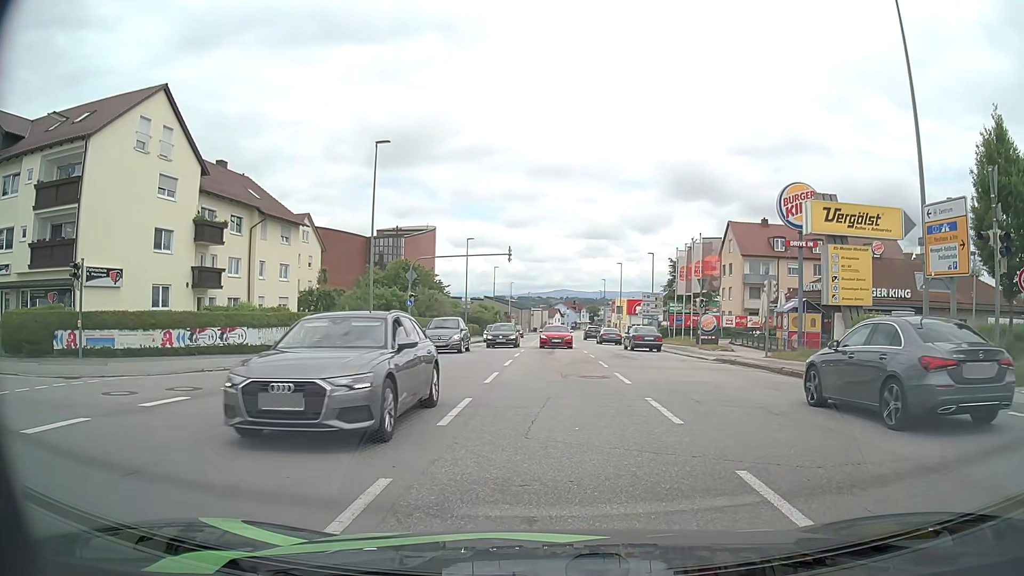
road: tertiary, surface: asphalt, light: Day
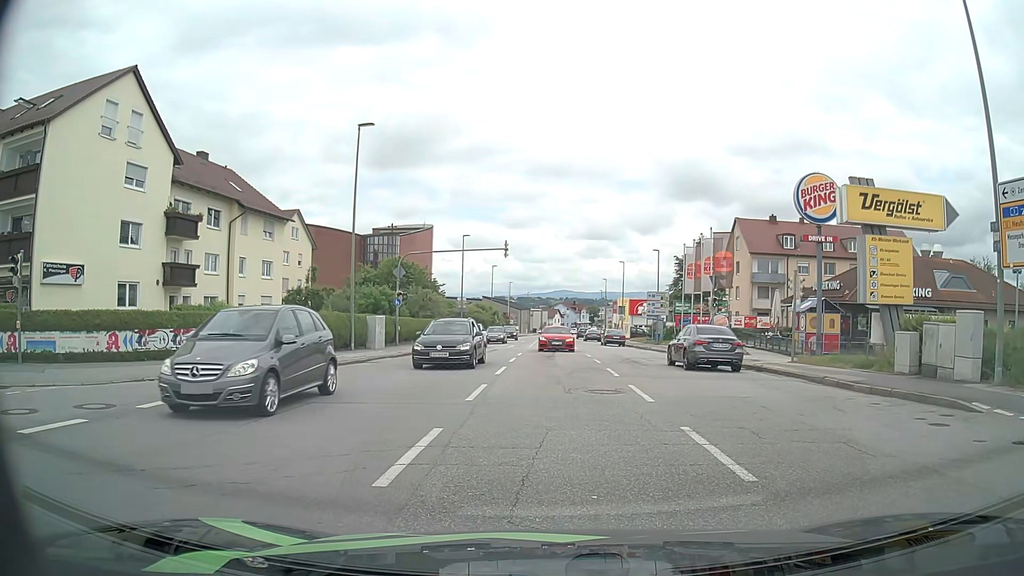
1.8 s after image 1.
(-0.1, +3.1) m; -1°
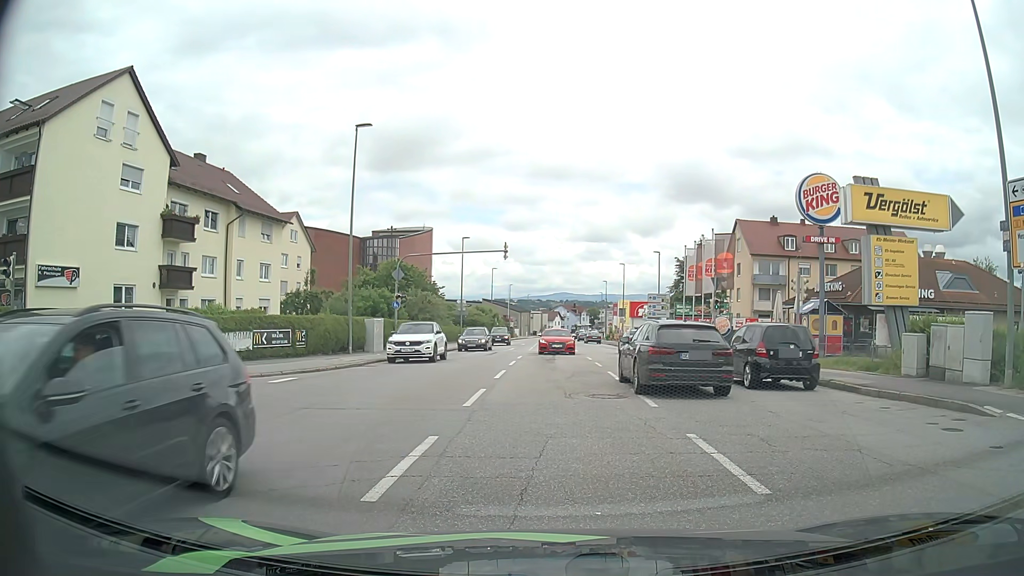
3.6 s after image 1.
(0.0, +0.4) m; 0°
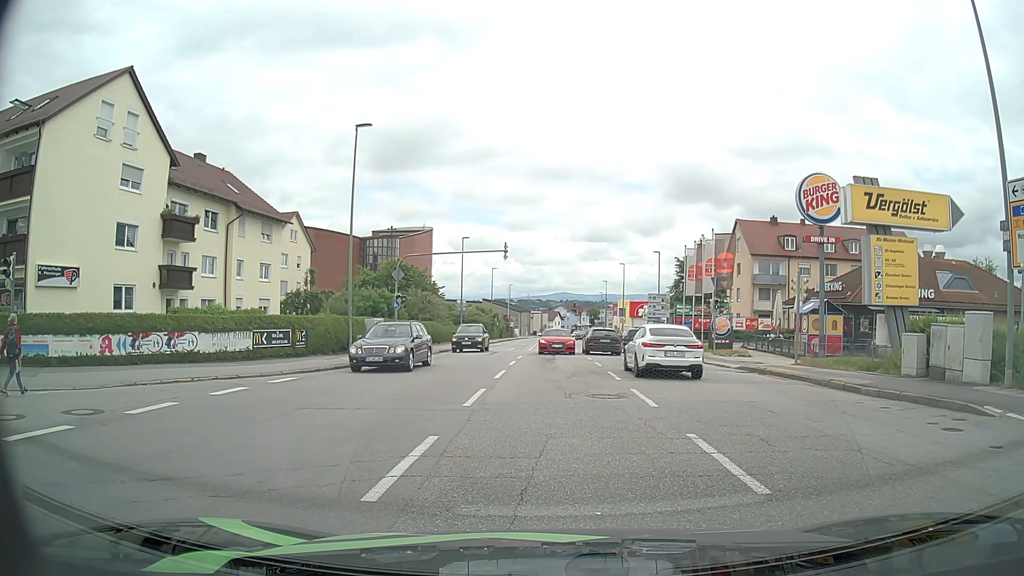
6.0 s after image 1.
(0.0, 0.0) m; 0°
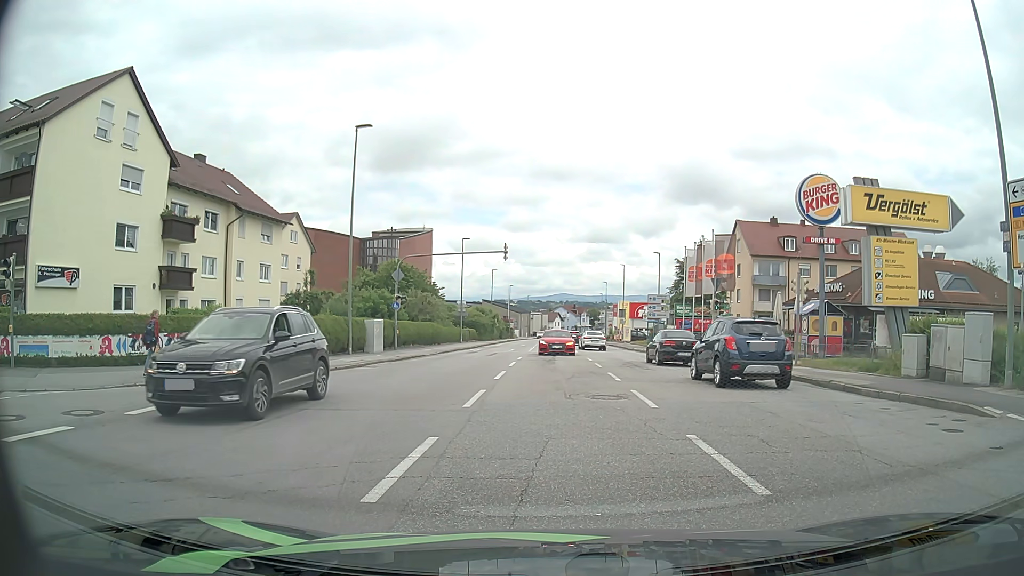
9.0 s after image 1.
(0.0, 0.0) m; 0°
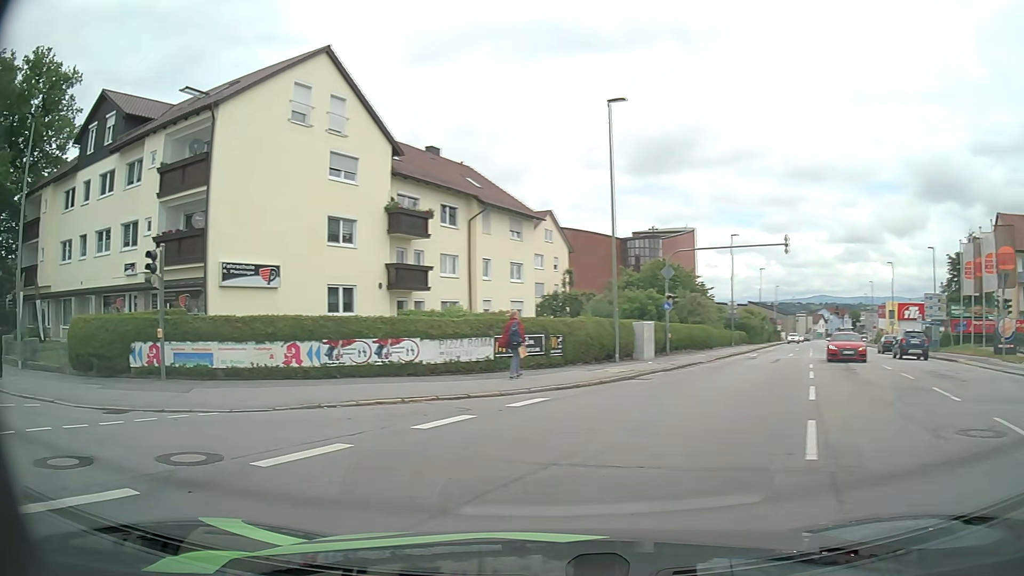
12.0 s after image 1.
(-0.6, +4.4) m; -22°
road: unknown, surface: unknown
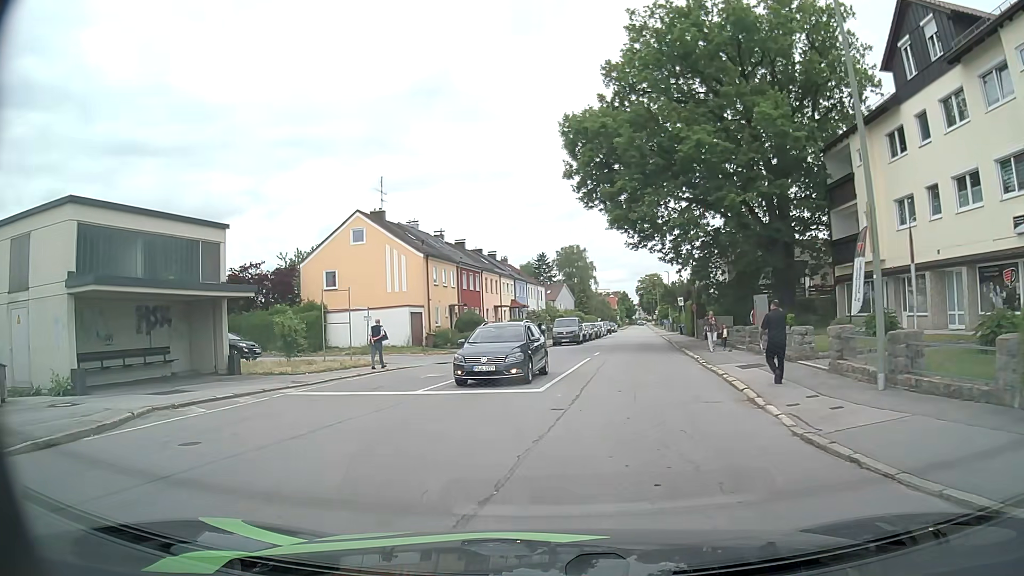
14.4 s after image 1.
(-7.0, +8.0) m; -70°
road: residential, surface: asphalt
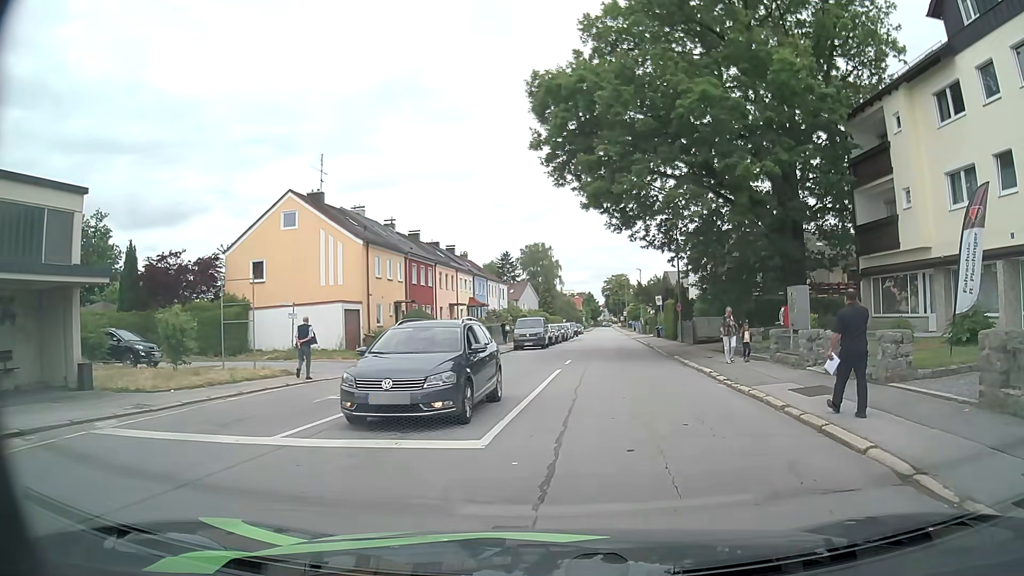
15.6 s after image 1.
(+0.1, +6.4) m; +2°
(+1, +10) (+2, +20) (+3, +30) (+4, +40) (+5, +50) (+6, +60) (+7, +70) (+8, +80) (+9, +90) (+10, +99) m
